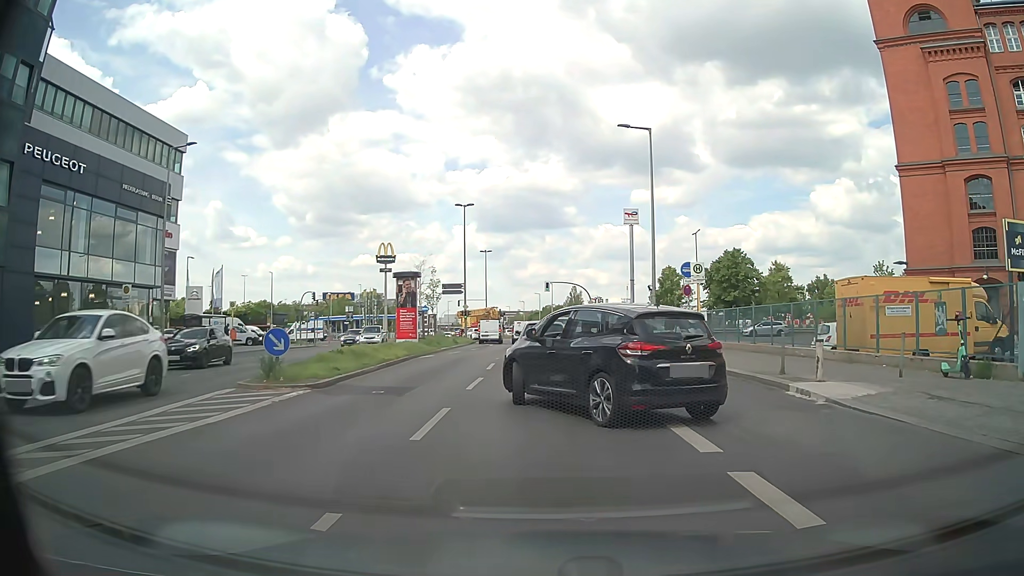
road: secondary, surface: asphalt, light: Day
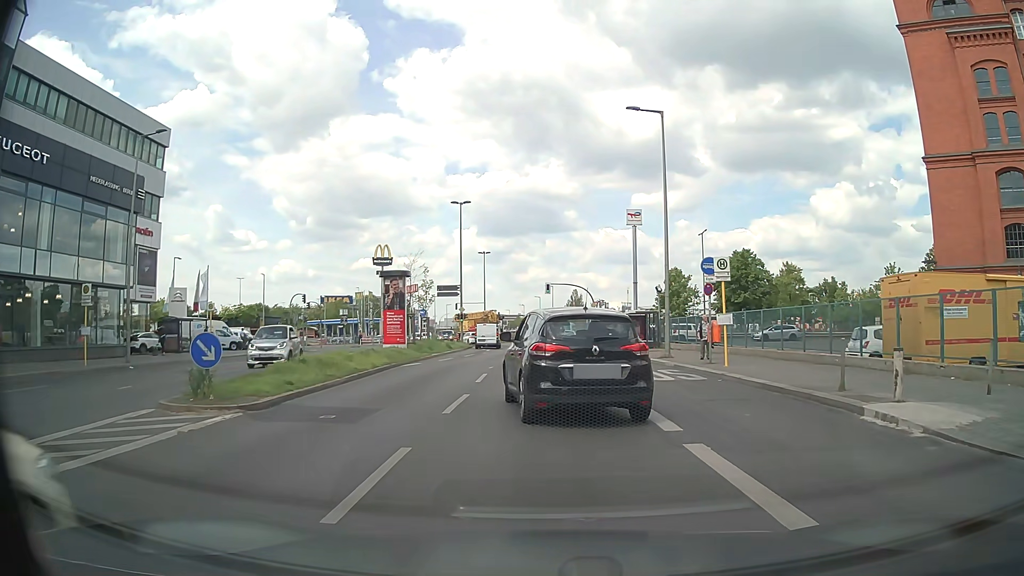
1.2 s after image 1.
(0.0, +3.3) m; -1°
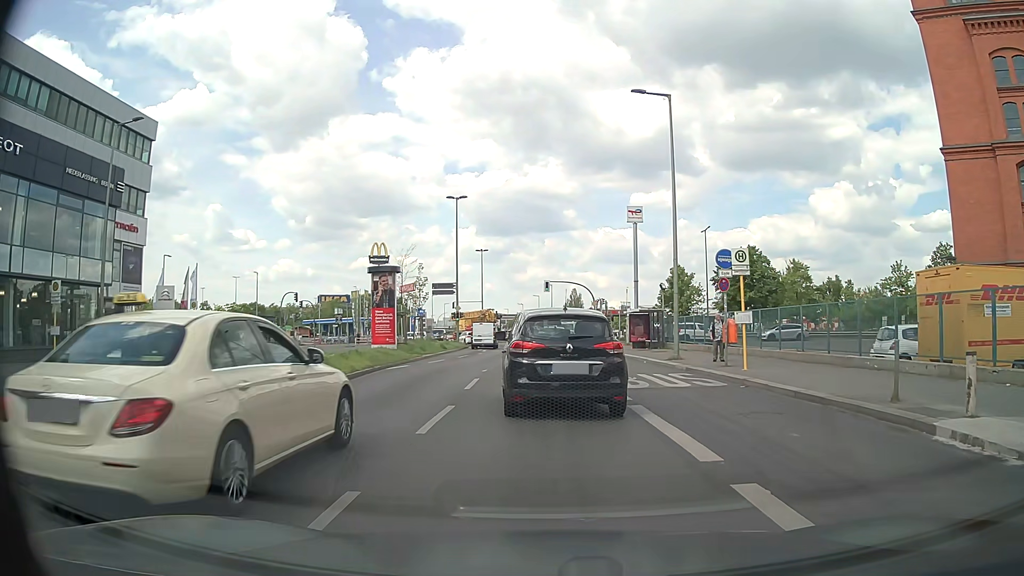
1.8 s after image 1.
(0.0, +2.2) m; 0°
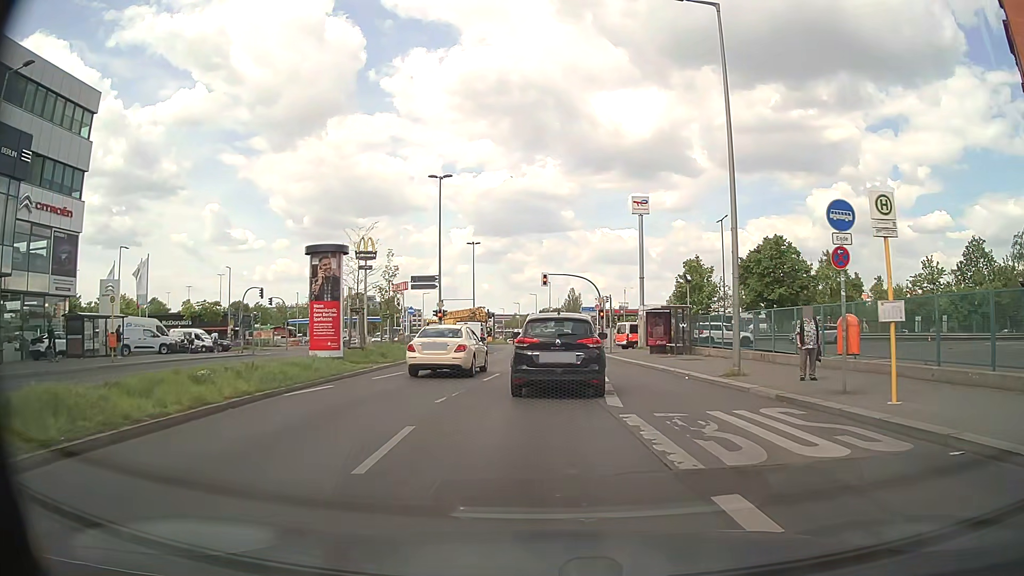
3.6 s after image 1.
(+0.1, +8.6) m; +1°
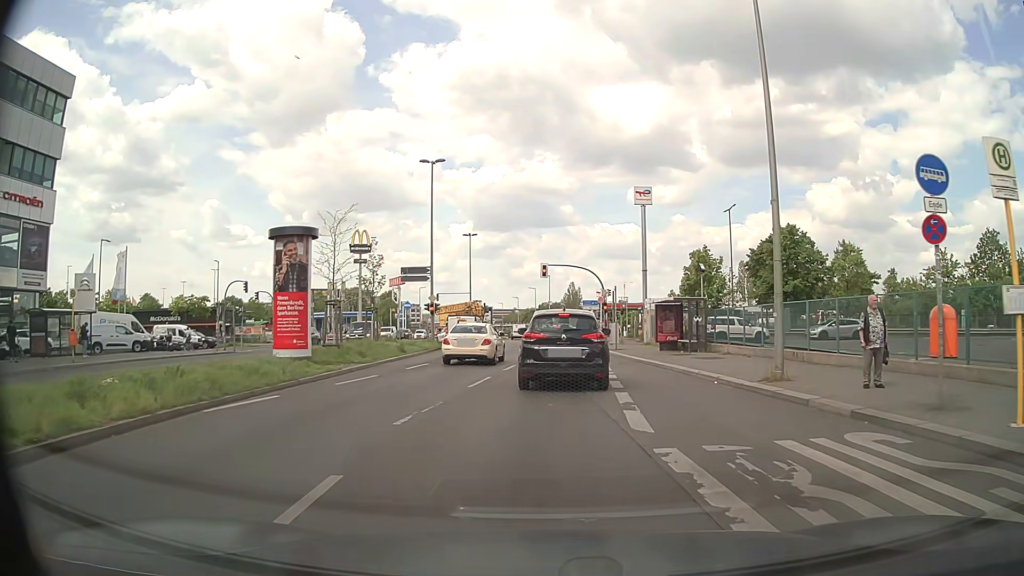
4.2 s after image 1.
(0.0, +3.3) m; +1°
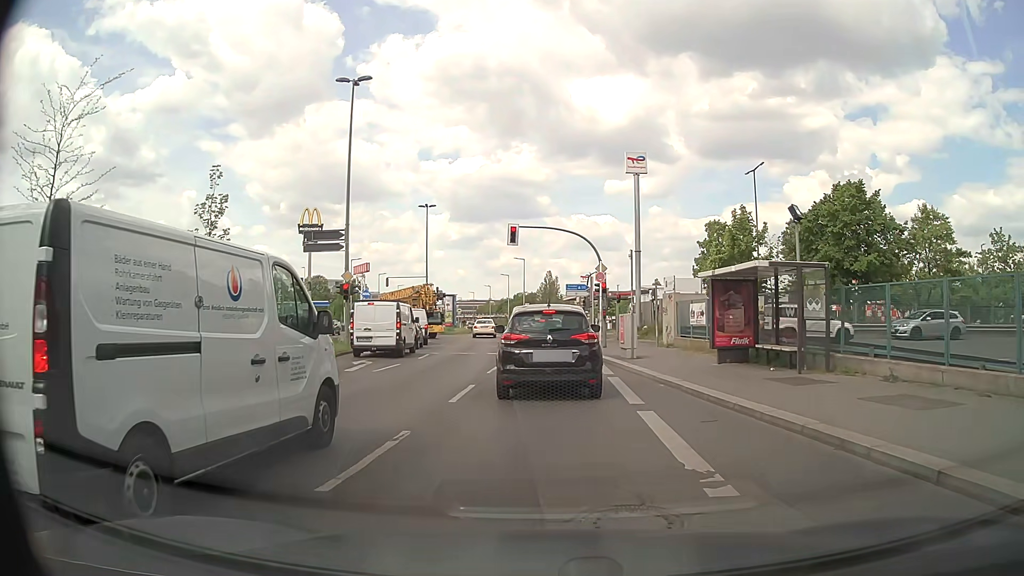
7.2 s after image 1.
(+0.2, +15.2) m; +3°
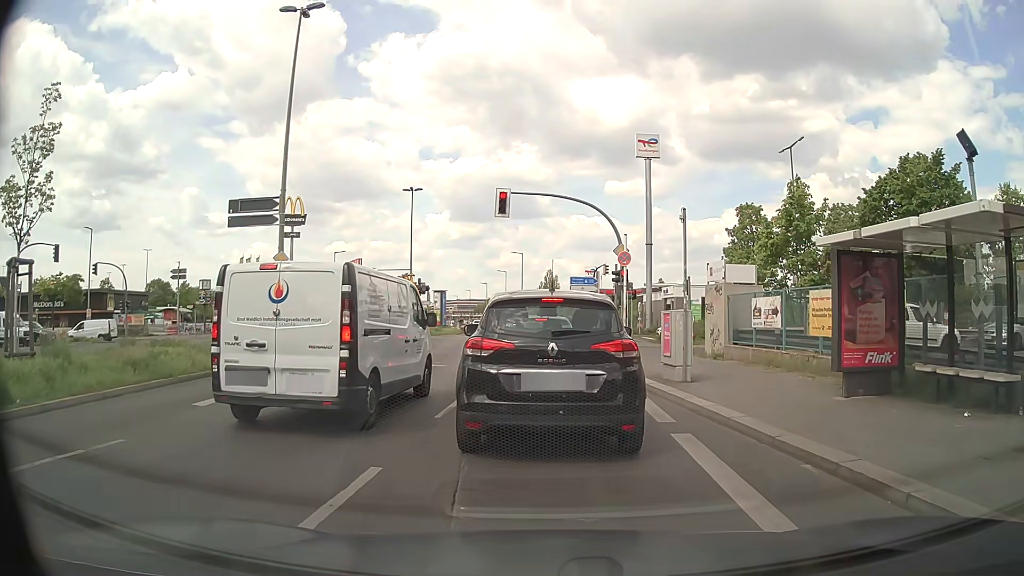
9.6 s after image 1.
(-0.2, +7.9) m; -1°
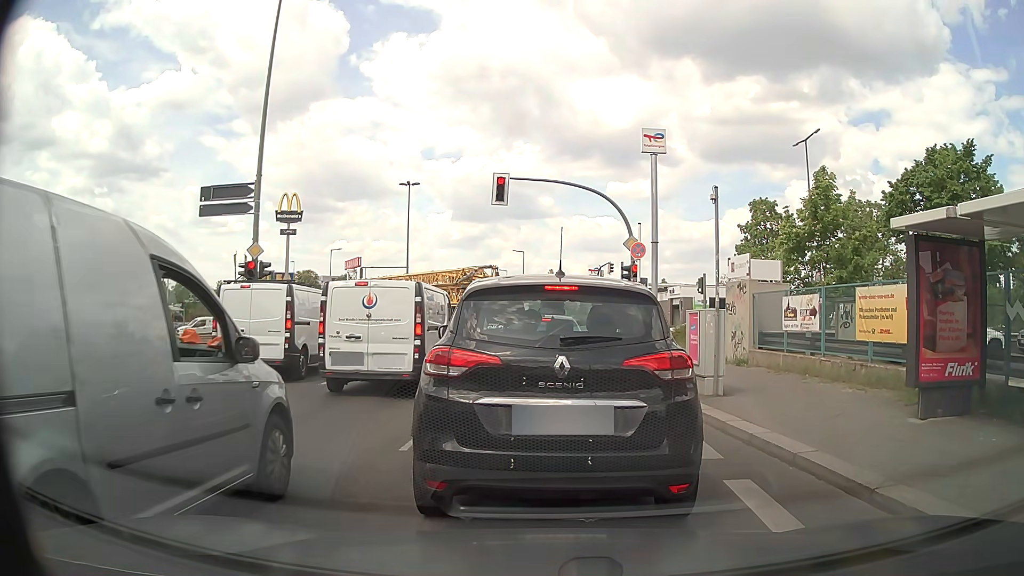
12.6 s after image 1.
(0.0, +2.3) m; -1°
